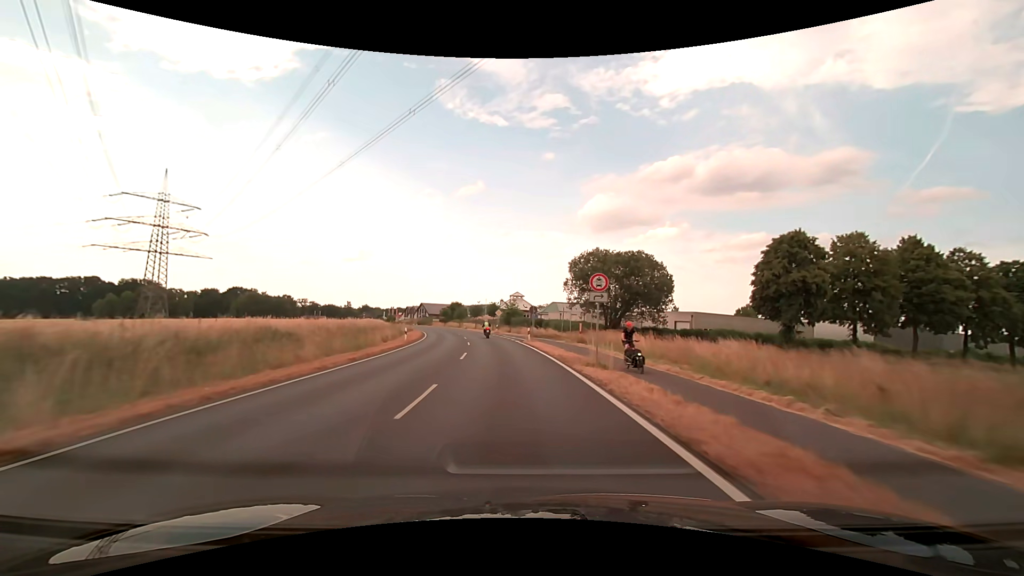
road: secondary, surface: asphalt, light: Day
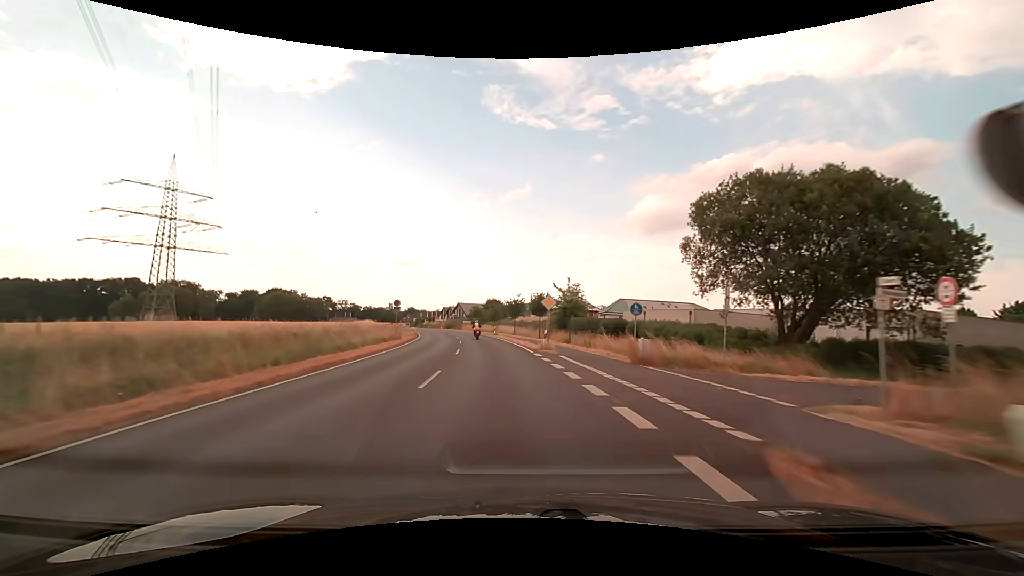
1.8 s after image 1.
(-1.5, +32.7) m; -5°
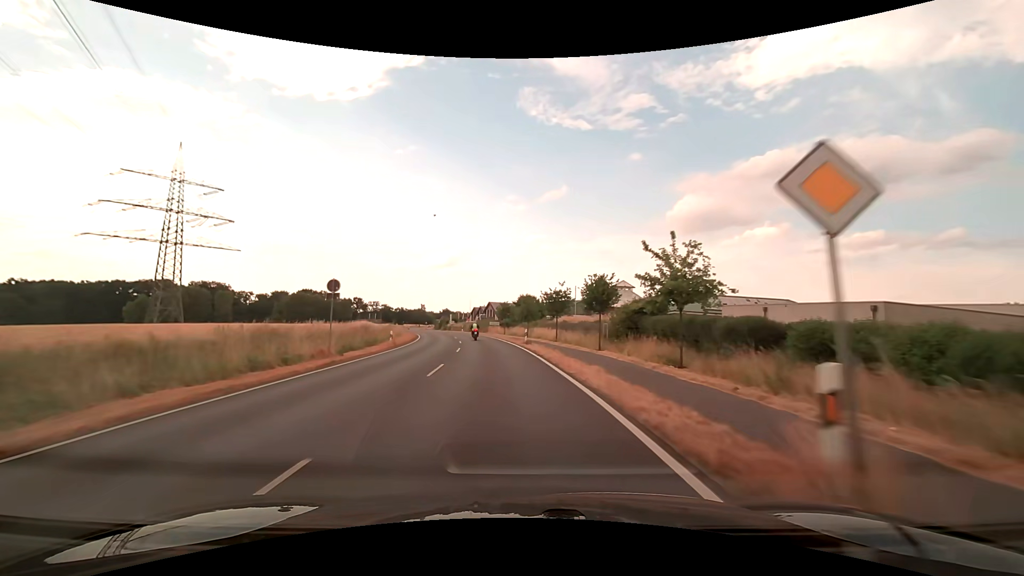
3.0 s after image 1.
(-0.8, +21.7) m; -4°
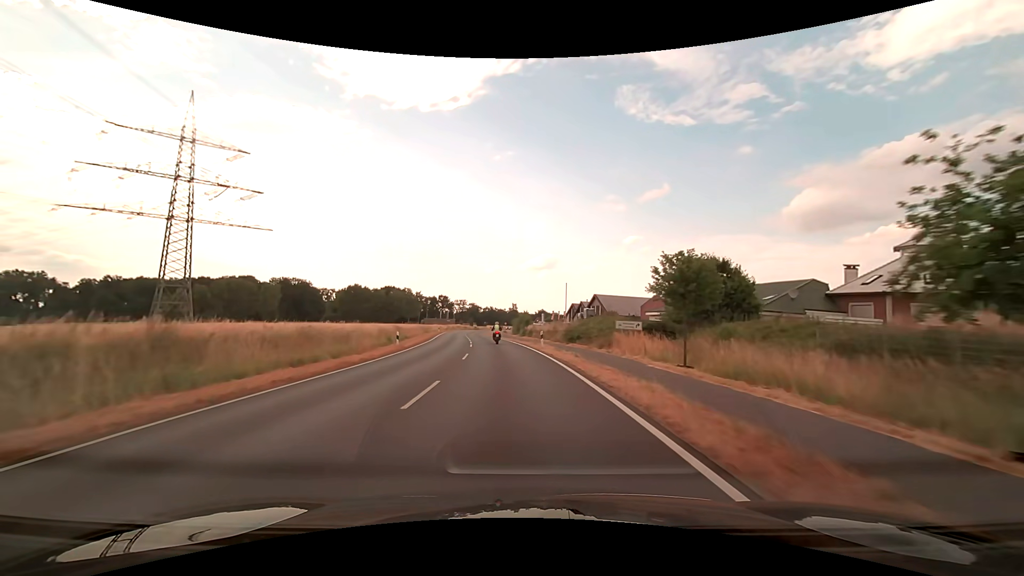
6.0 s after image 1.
(-5.1, +53.1) m; -11°
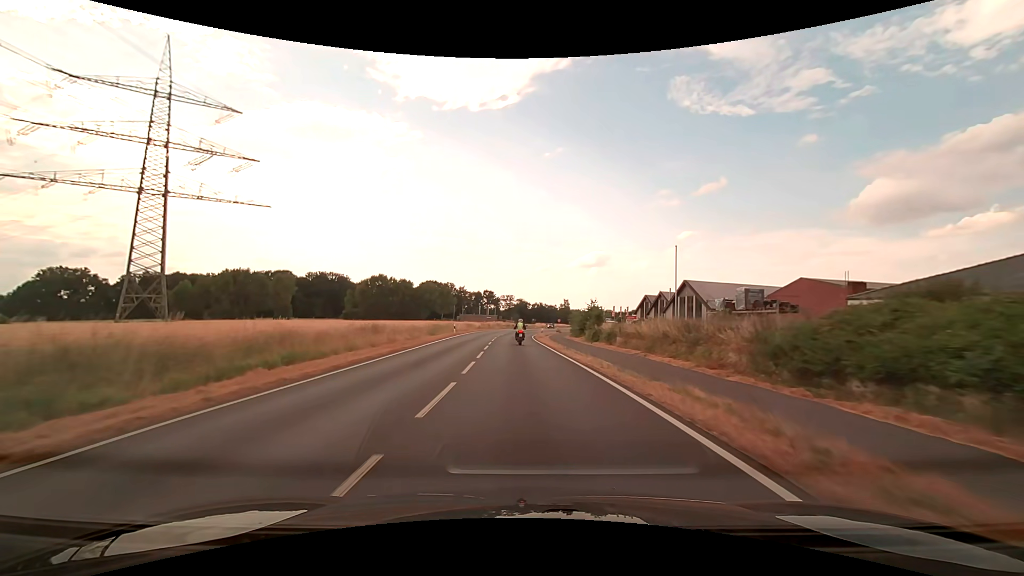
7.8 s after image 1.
(-1.6, +31.1) m; -6°
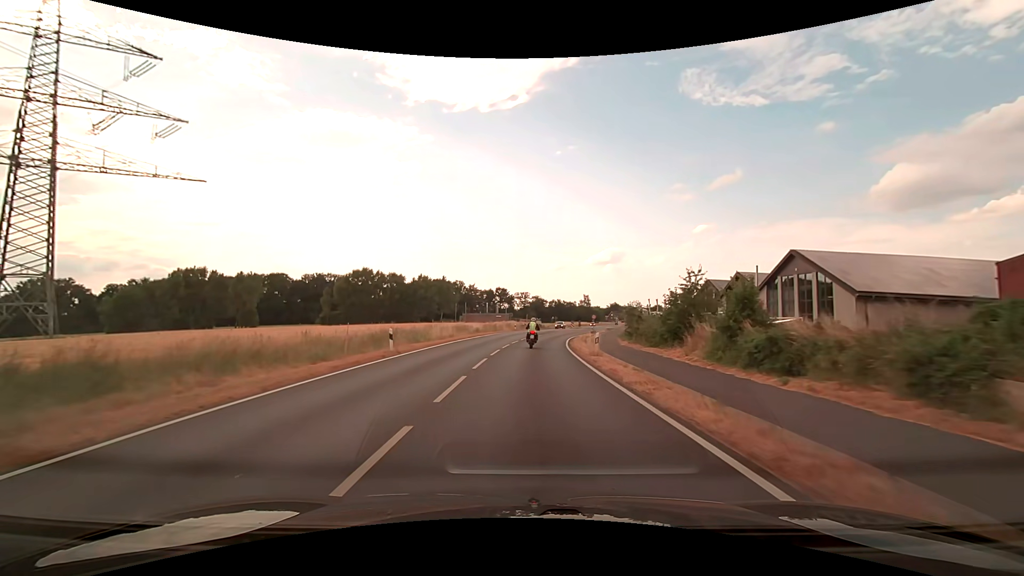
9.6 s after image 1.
(-0.5, +28.4) m; -2°
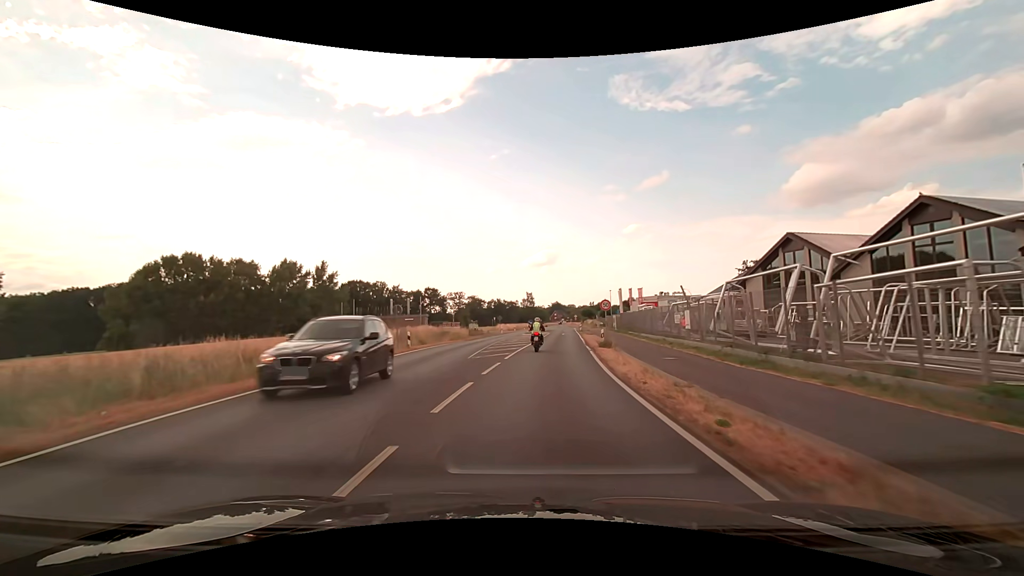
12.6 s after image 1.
(+1.6, +42.5) m; +7°
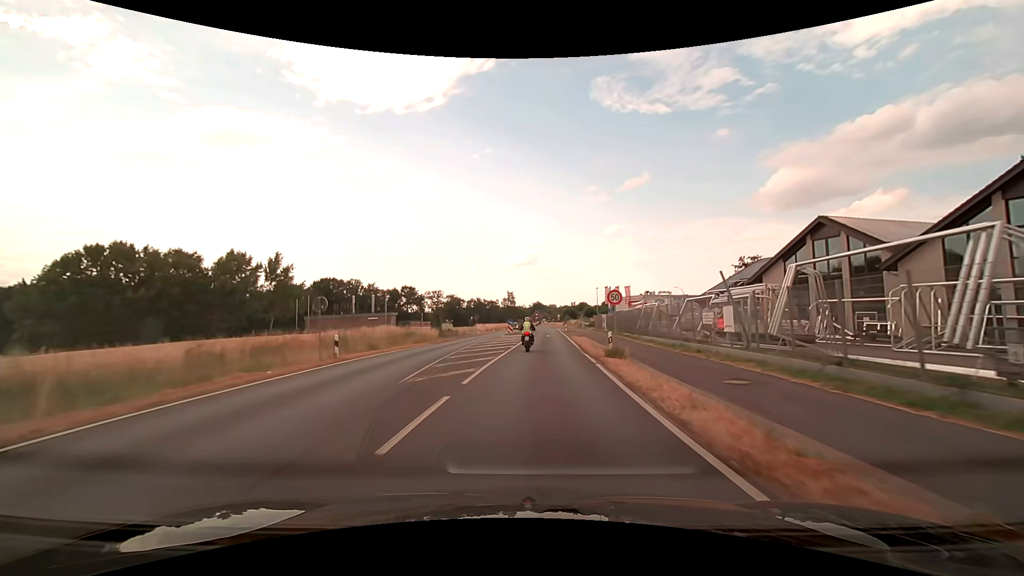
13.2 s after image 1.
(+0.1, +8.2) m; +2°
(0, +10) (+1, +20) (+1, +30) (+2, +40) (+3, +50) (+3, +60) (+4, +70) (+4, +80) (+5, +90) (+5, +100) m
